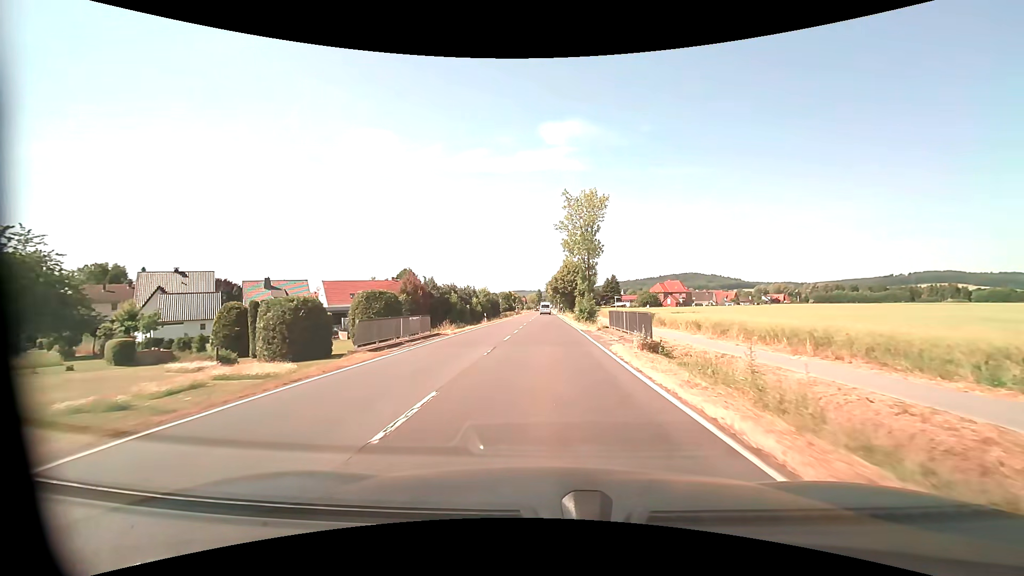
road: primary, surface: asphalt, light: Day
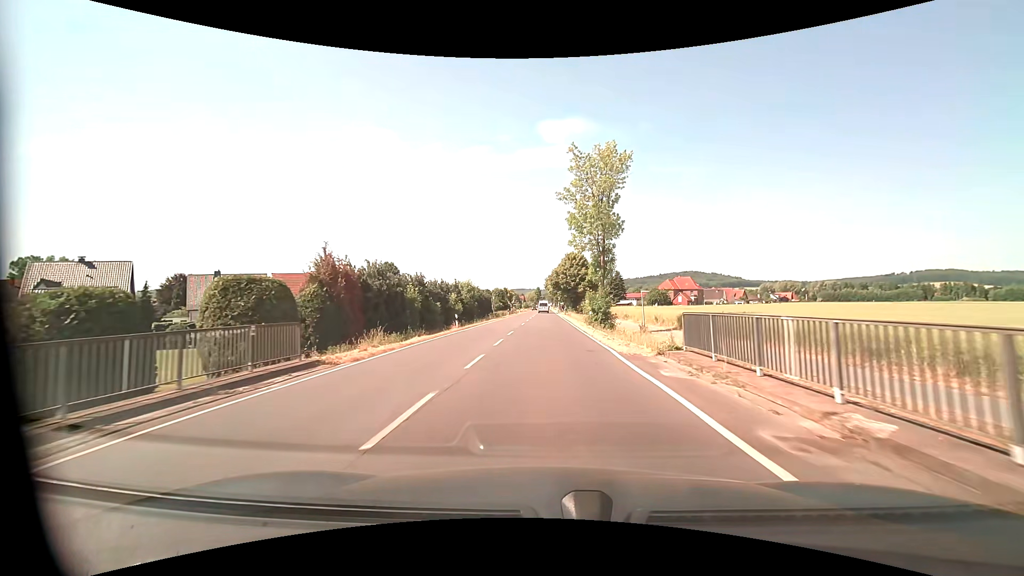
(0.0, +15.9) m; 0°
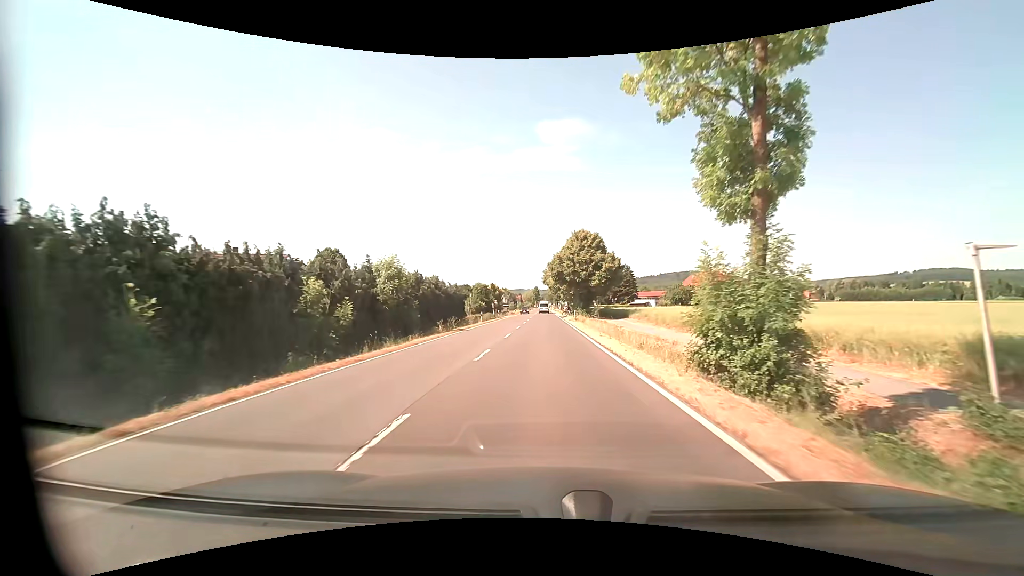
(0.0, +31.6) m; 0°
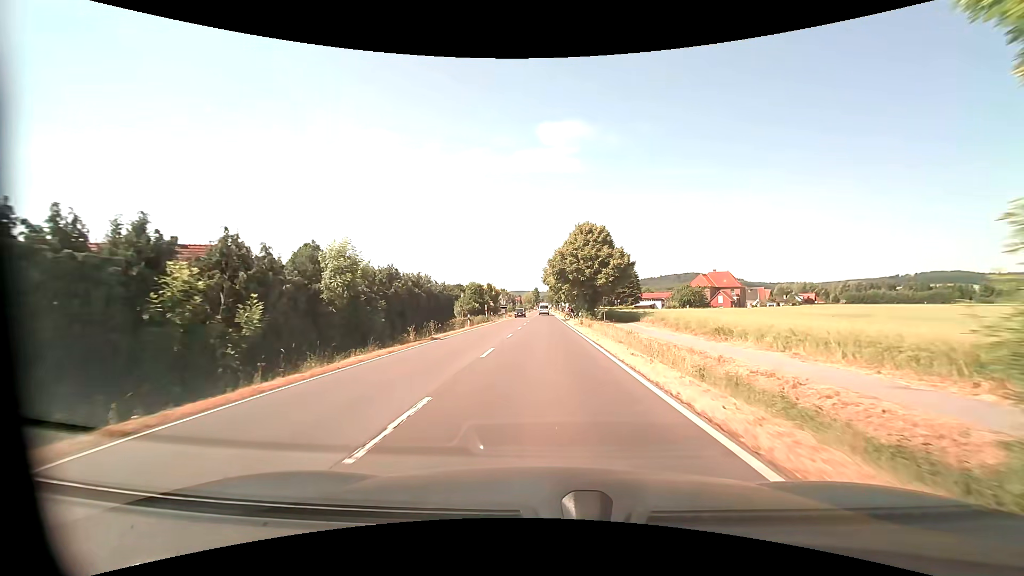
(0.0, +7.9) m; 0°
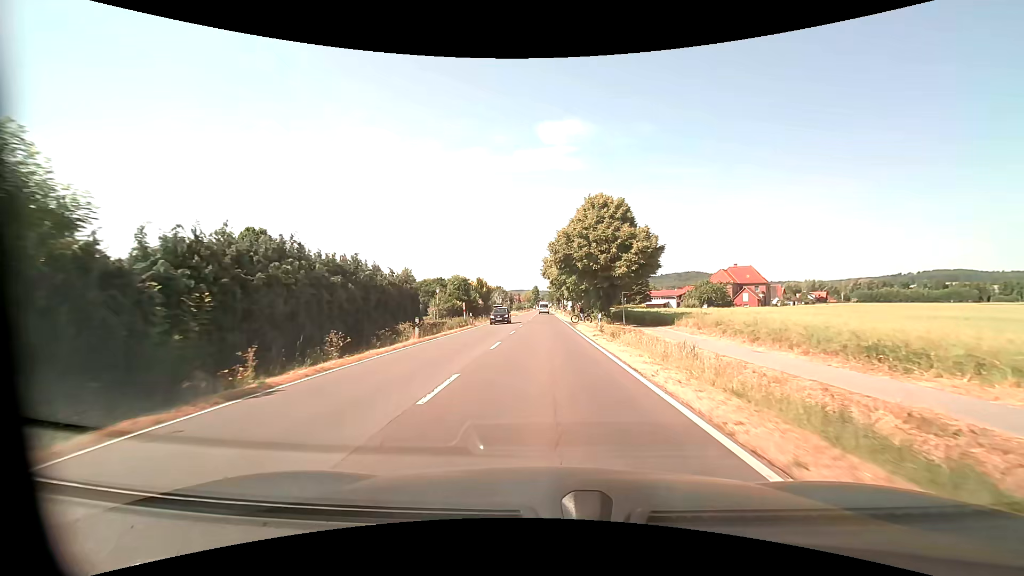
(0.0, +15.8) m; 0°
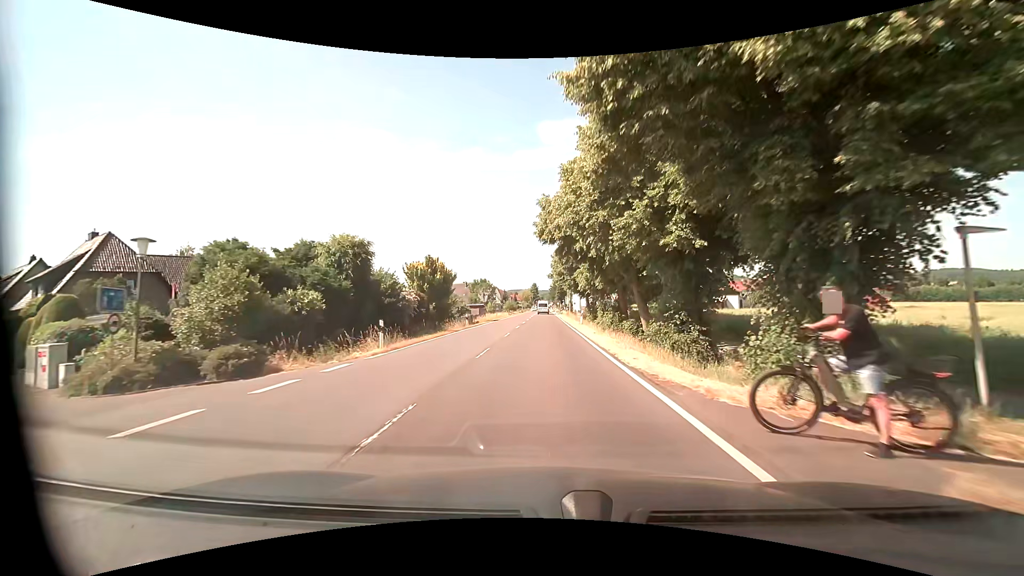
(-0.1, +39.5) m; 0°
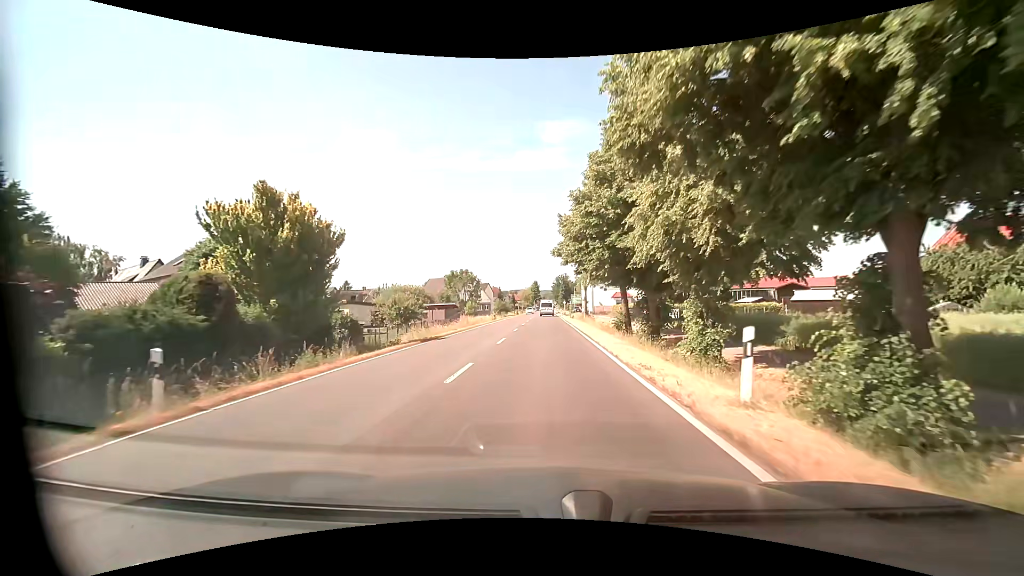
(0.0, +31.6) m; 0°
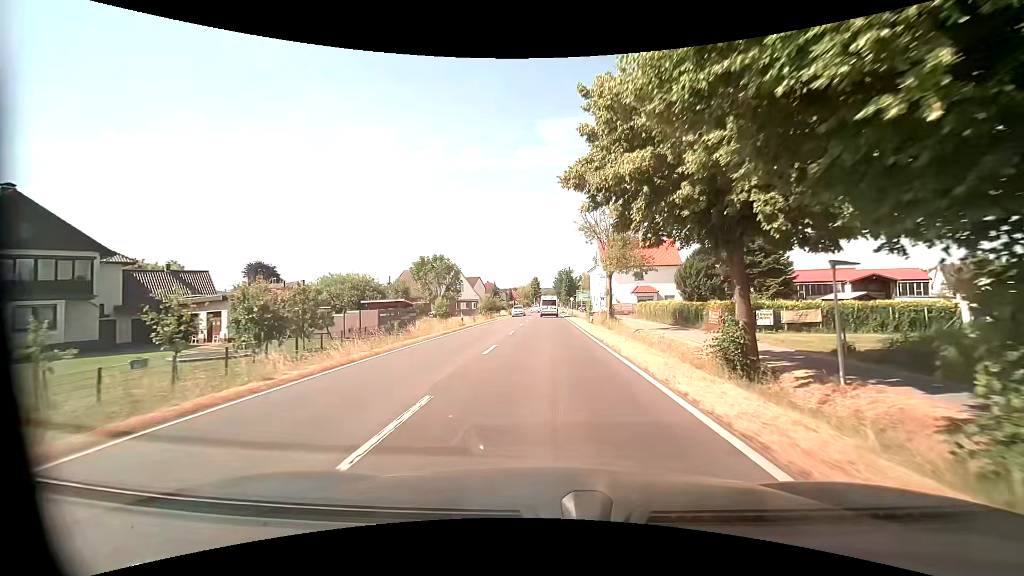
(+0.1, +22.7) m; 0°
(0, +10) (0, +20) (0, +30) (0, +40) (0, +50) (0, +60) (+1, +70) (+1, +80) (+1, +90) (+1, +100) m
